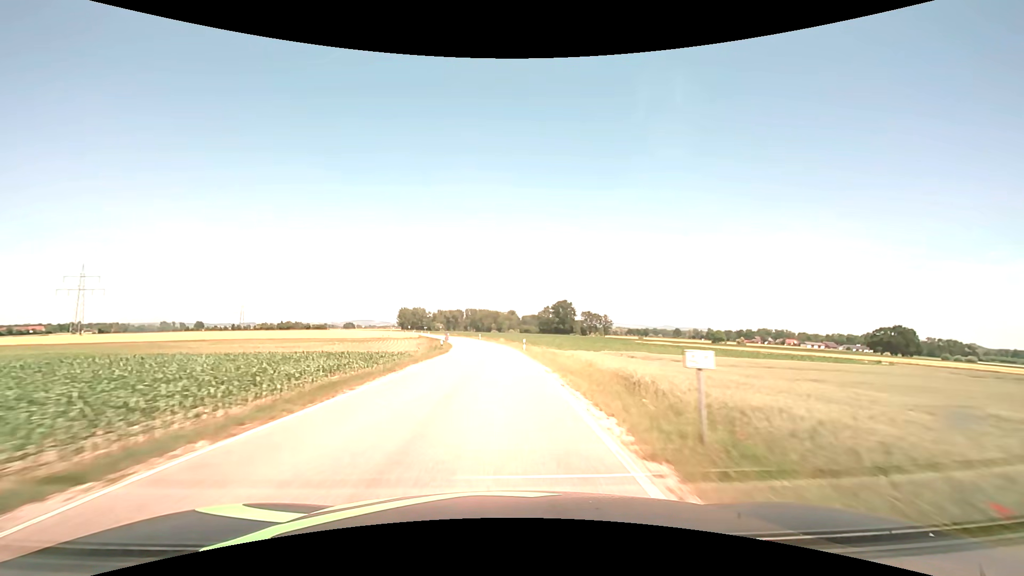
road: secondary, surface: asphalt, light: Day
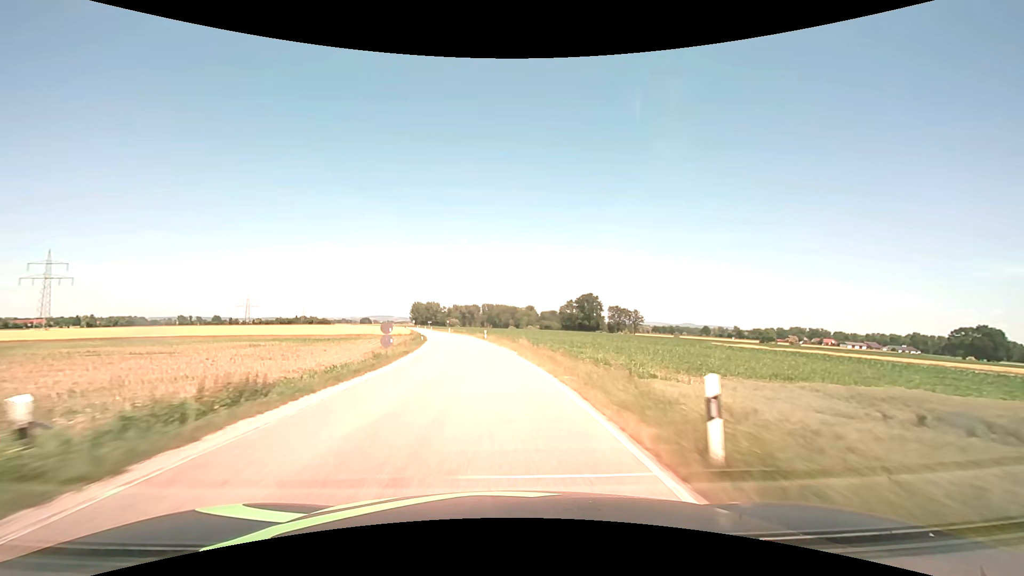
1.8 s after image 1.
(-0.3, +35.8) m; -2°
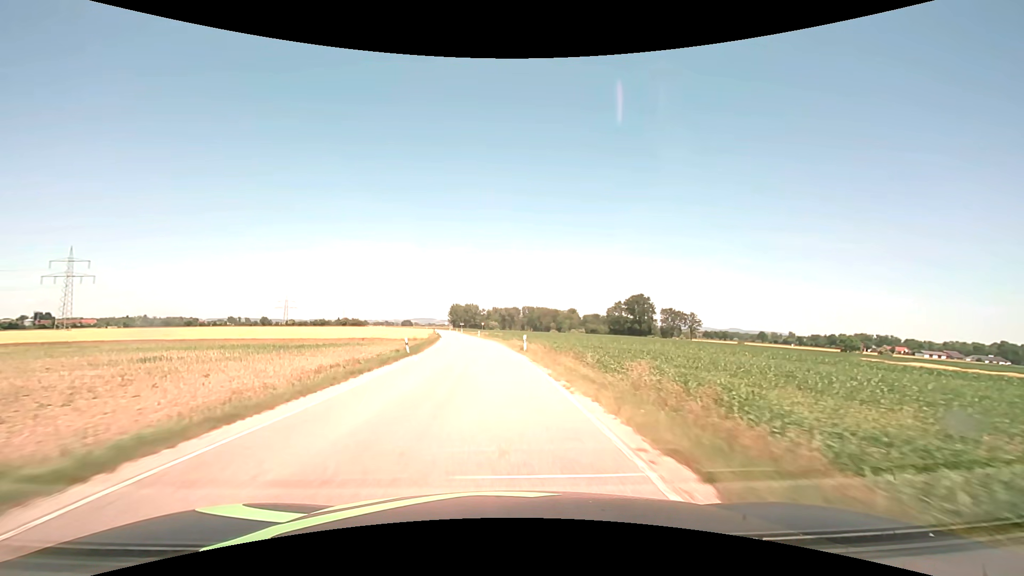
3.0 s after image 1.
(-0.8, +25.1) m; -4°
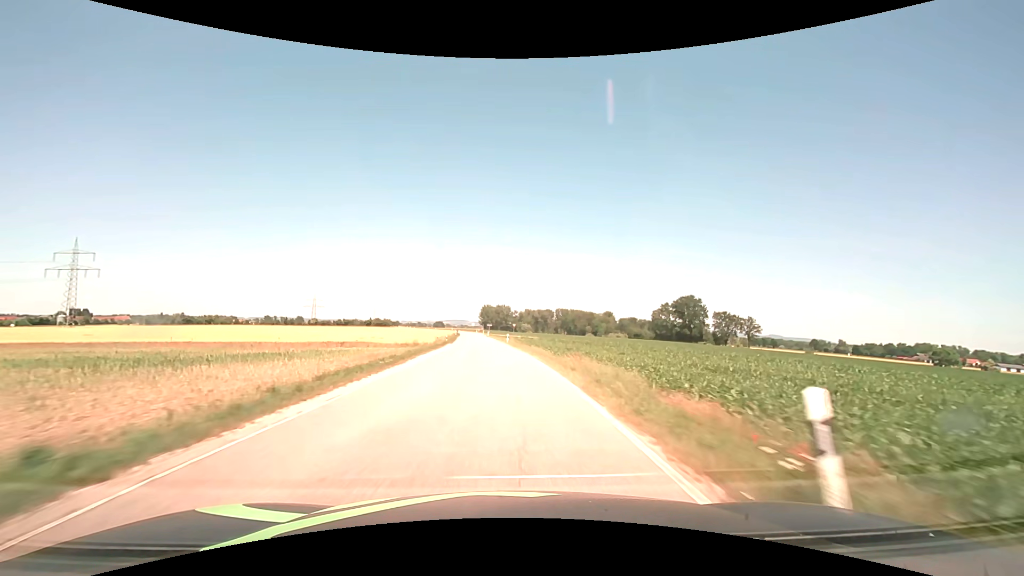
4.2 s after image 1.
(-1.0, +25.8) m; -4°
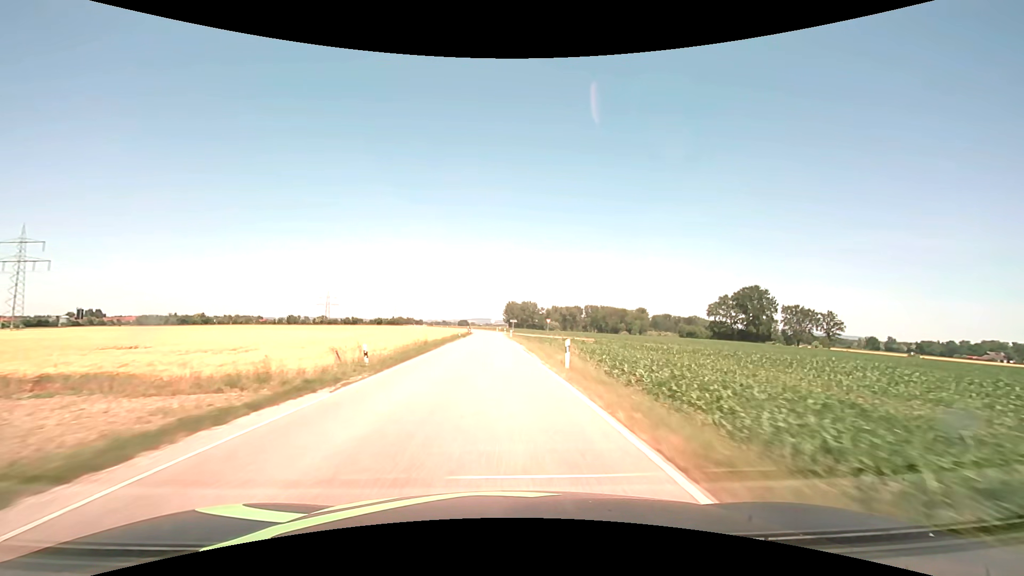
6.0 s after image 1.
(-1.0, +40.1) m; -3°
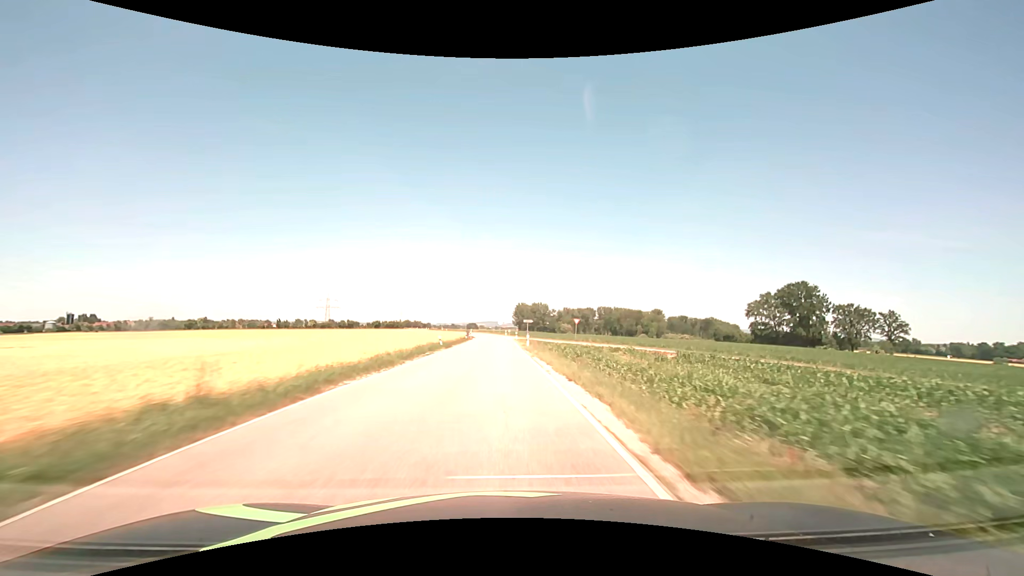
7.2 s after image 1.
(-0.3, +27.3) m; -1°
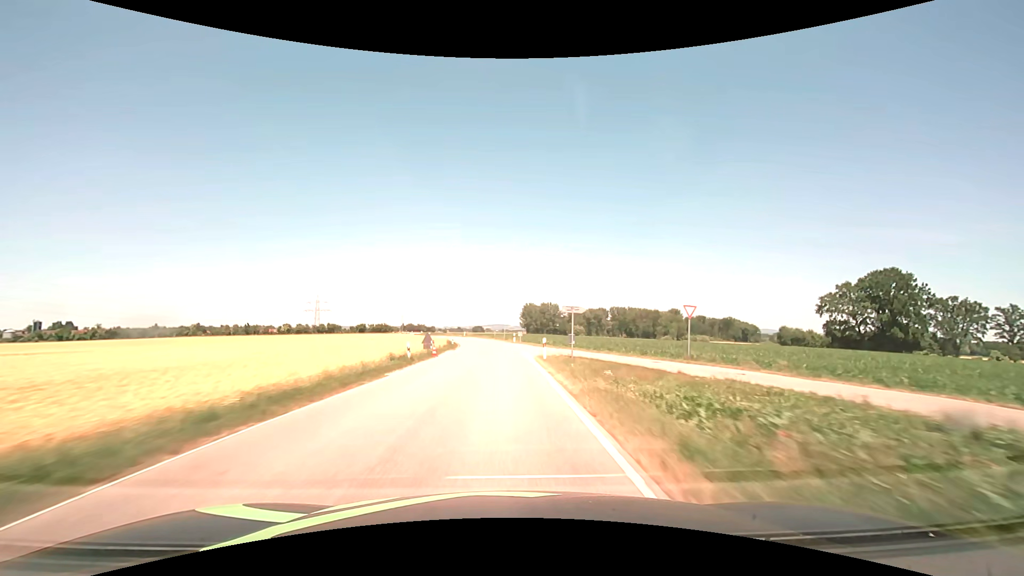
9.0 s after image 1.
(-0.3, +41.5) m; -1°
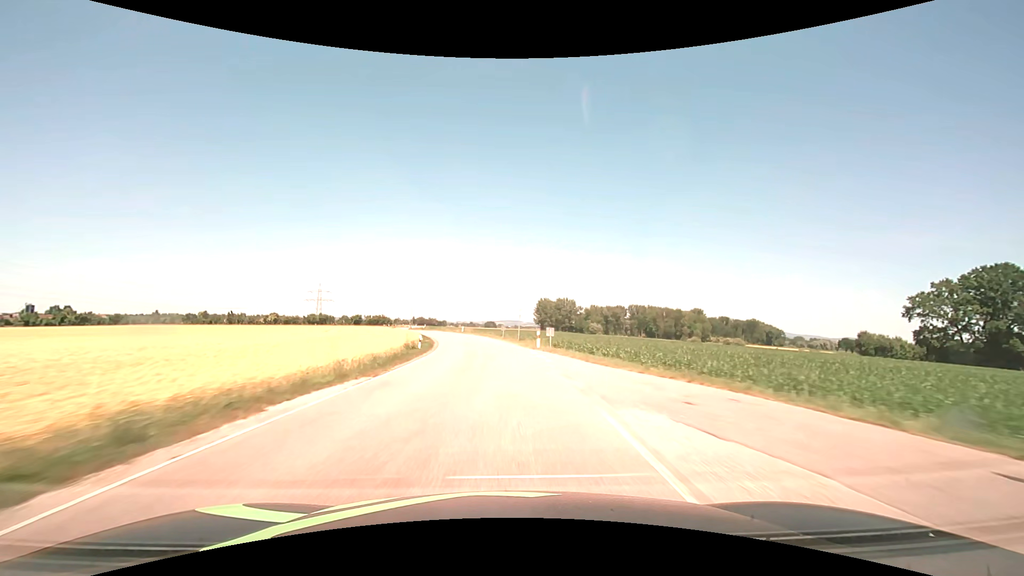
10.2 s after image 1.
(-0.2, +27.9) m; -1°
(0, +10) (-1, +20) (-1, +30) (-2, +40) (-4, +50) (-6, +60) (-8, +69) (-11, +79) (-14, +88) (-17, +98) m
